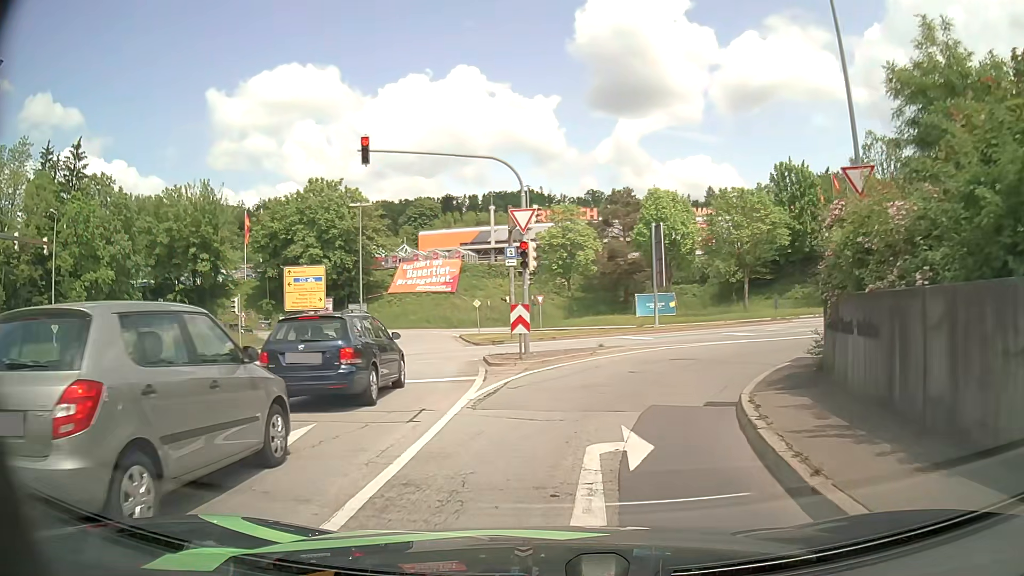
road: primary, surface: asphalt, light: Day
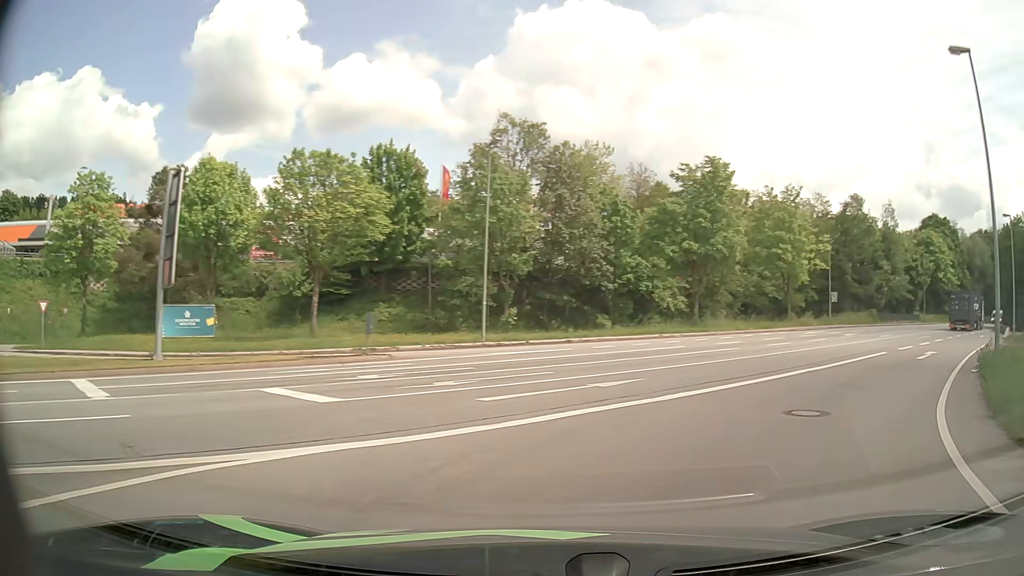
(+4.2, +17.7) m; +37°
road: primary_link
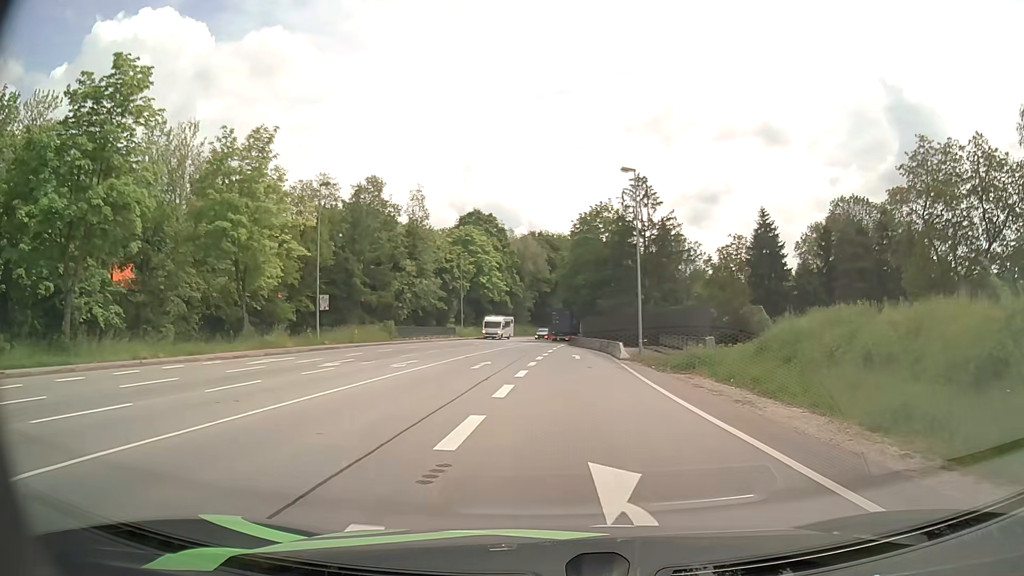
(+10.6, +20.3) m; +41°
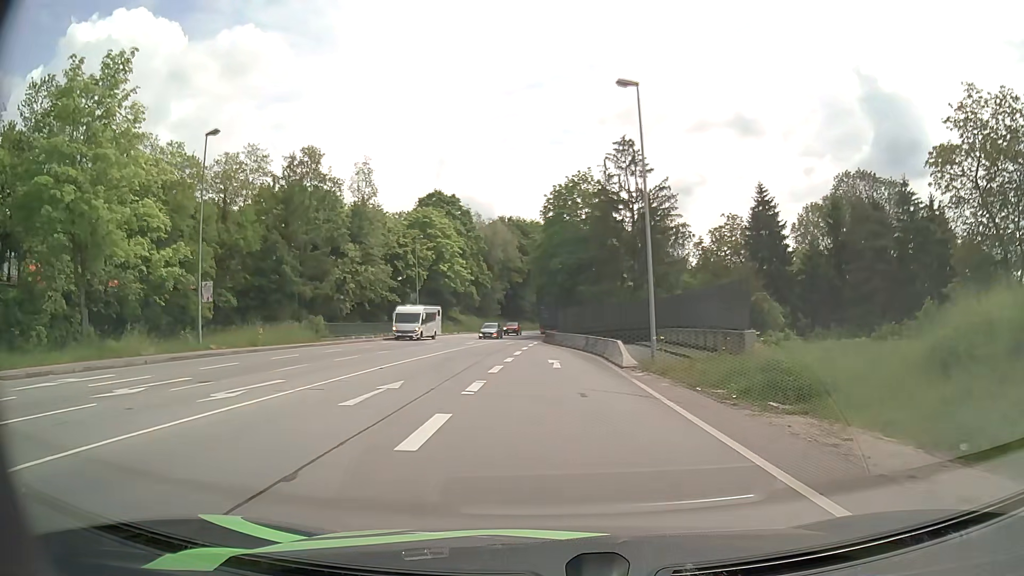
(+0.3, +12.5) m; +2°
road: primary
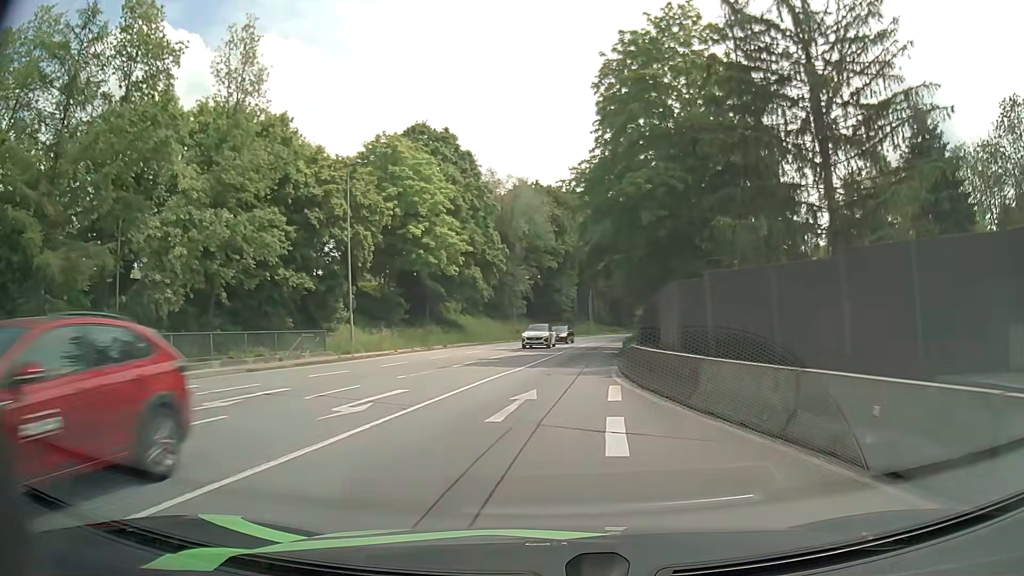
(-1.6, +36.3) m; -3°
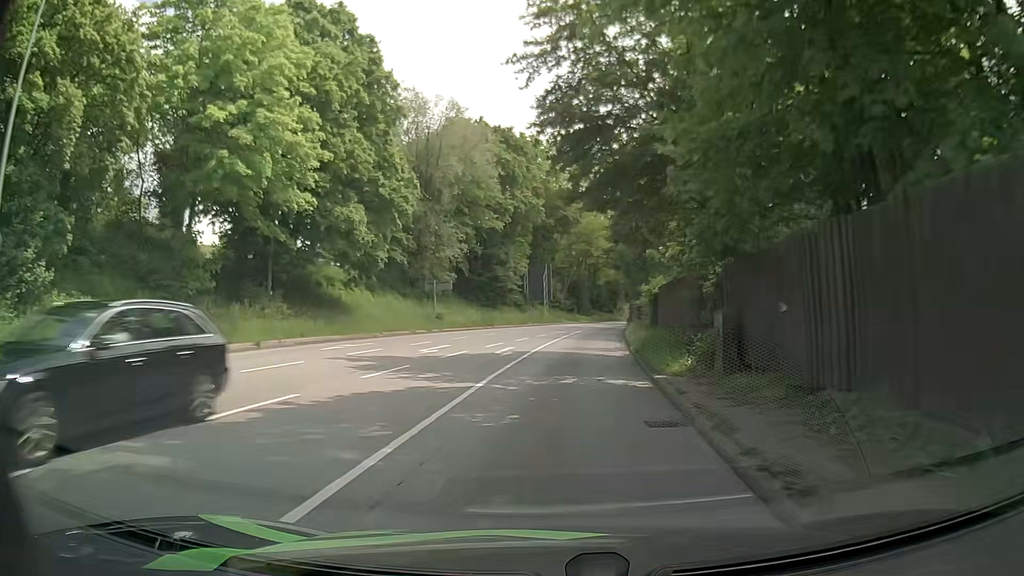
(+0.9, +23.6) m; +4°
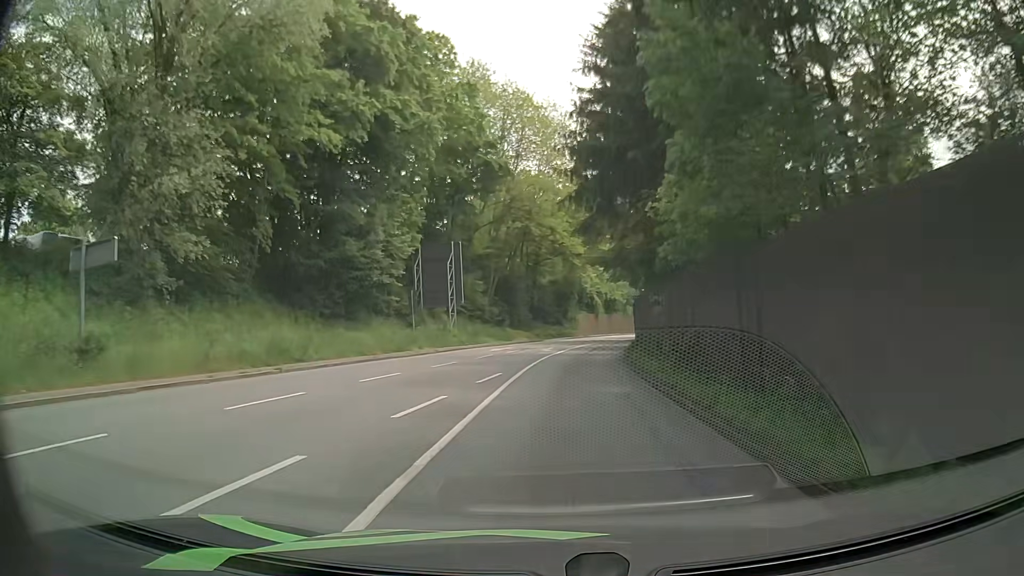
(+1.7, +33.2) m; +5°
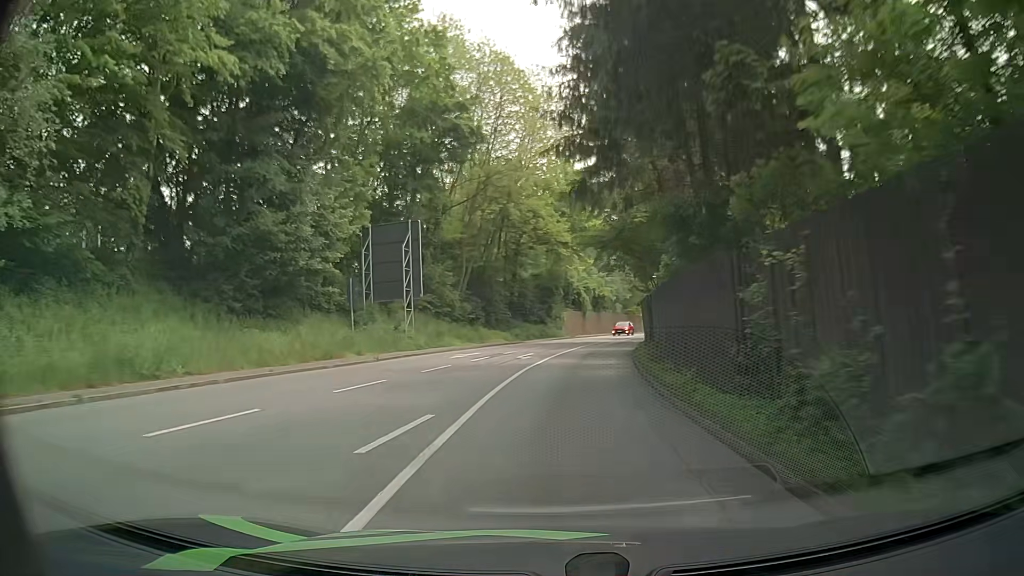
(+0.1, +8.8) m; +2°
(0, +10) (+1, +20) (+2, +30) (+3, +40) (+5, +50) (+7, +59) (+10, +69) (+13, +79) (+16, +88) (+19, +98) m
